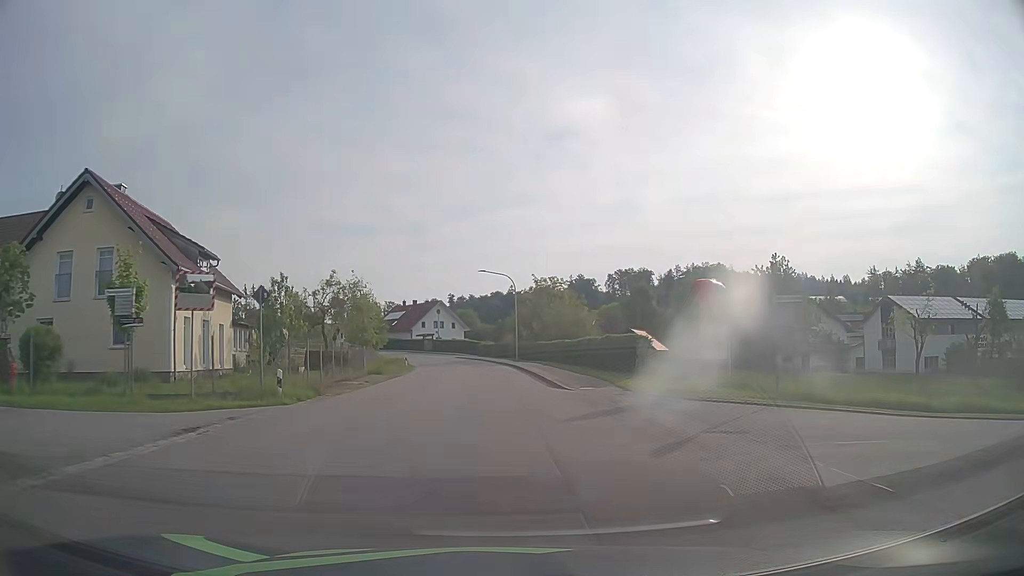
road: tertiary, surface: asphalt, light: Day
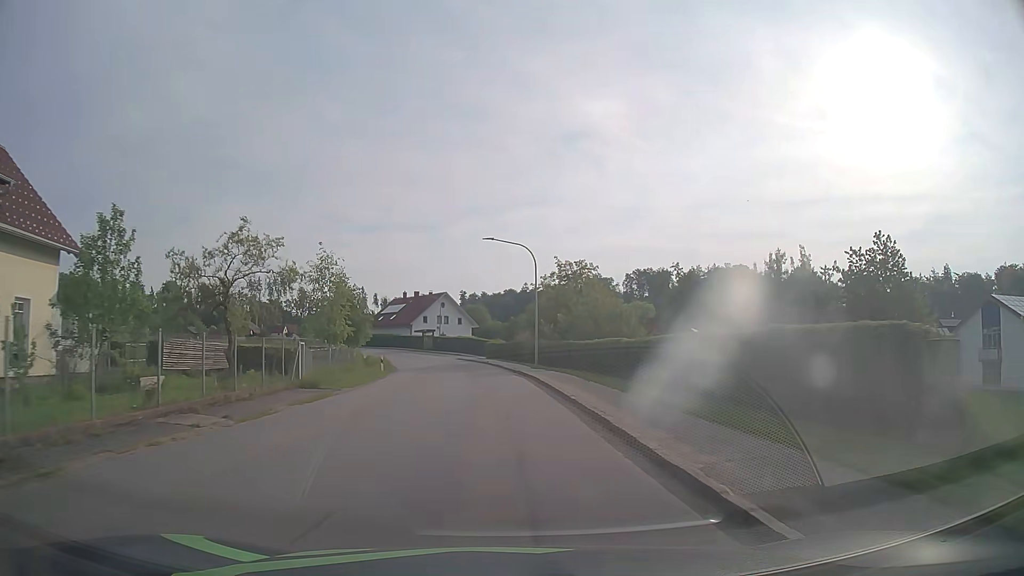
(-0.2, +16.0) m; -1°
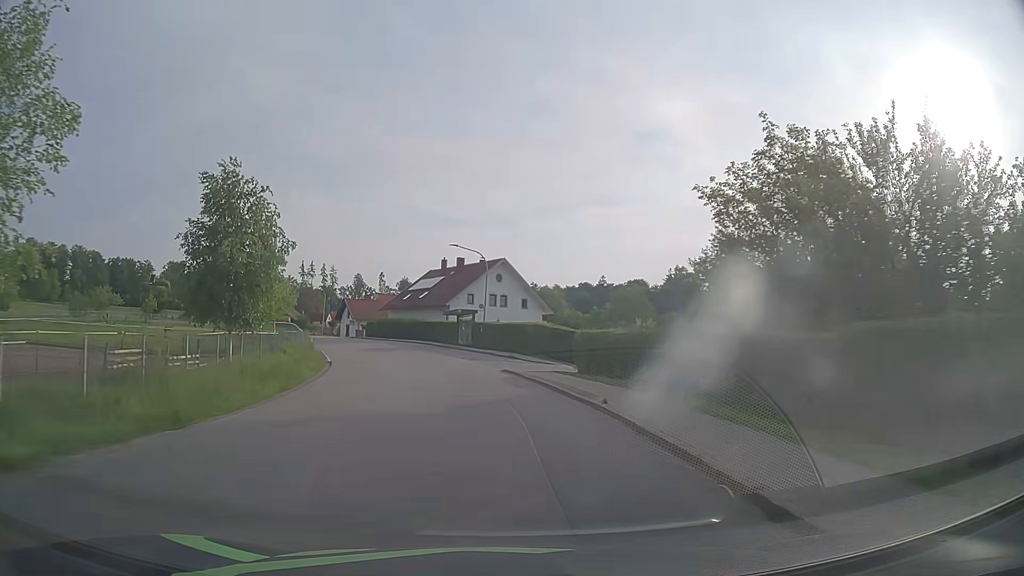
(-1.8, +39.1) m; -6°
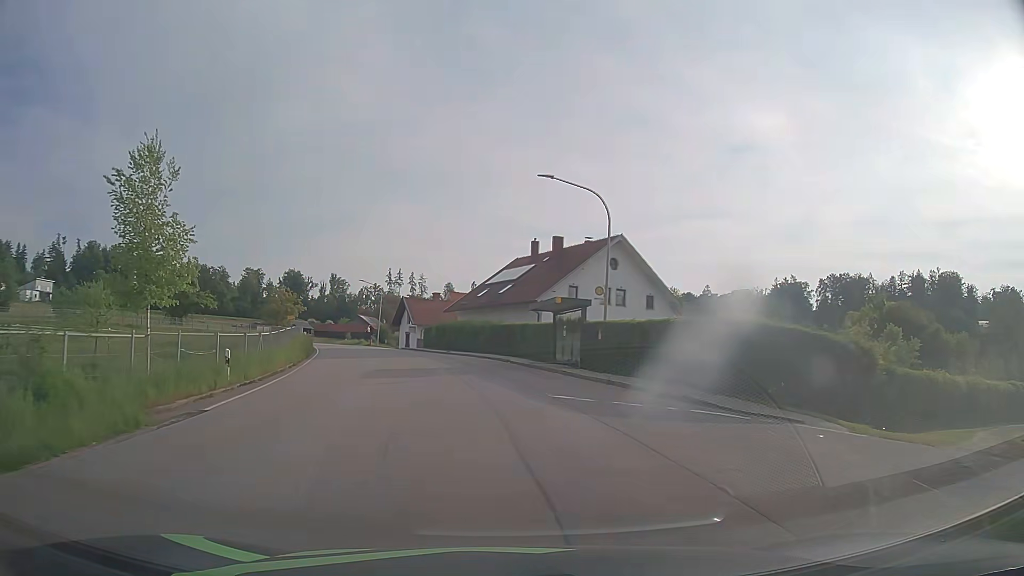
(-1.4, +23.1) m; -8°
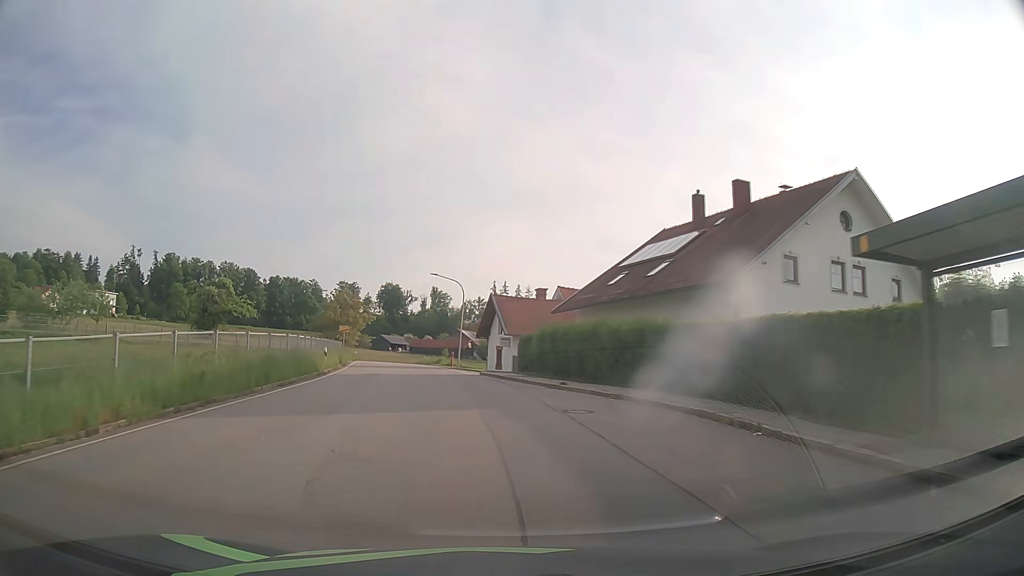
(-1.9, +22.9) m; -9°
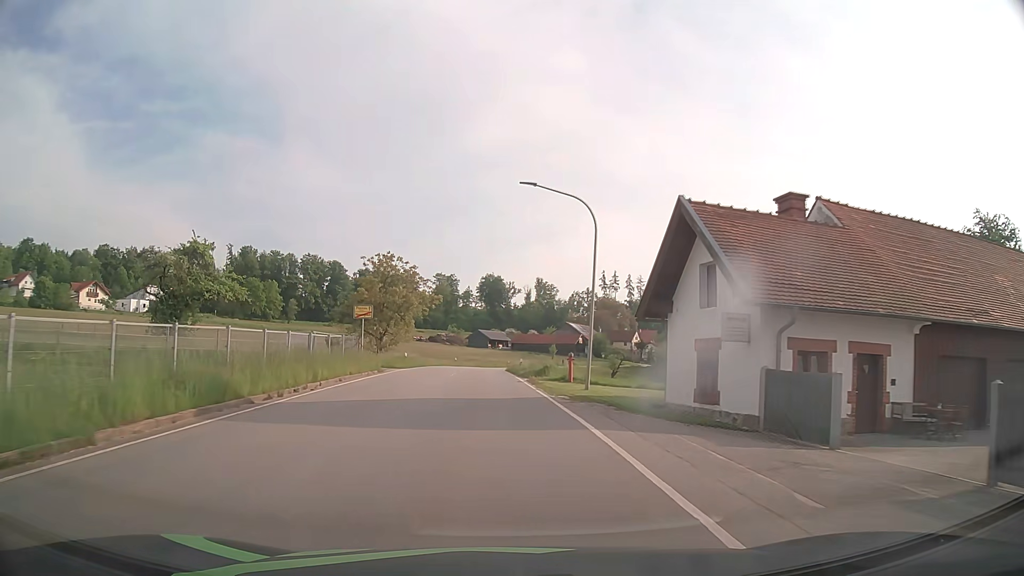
(-2.8, +30.4) m; -9°
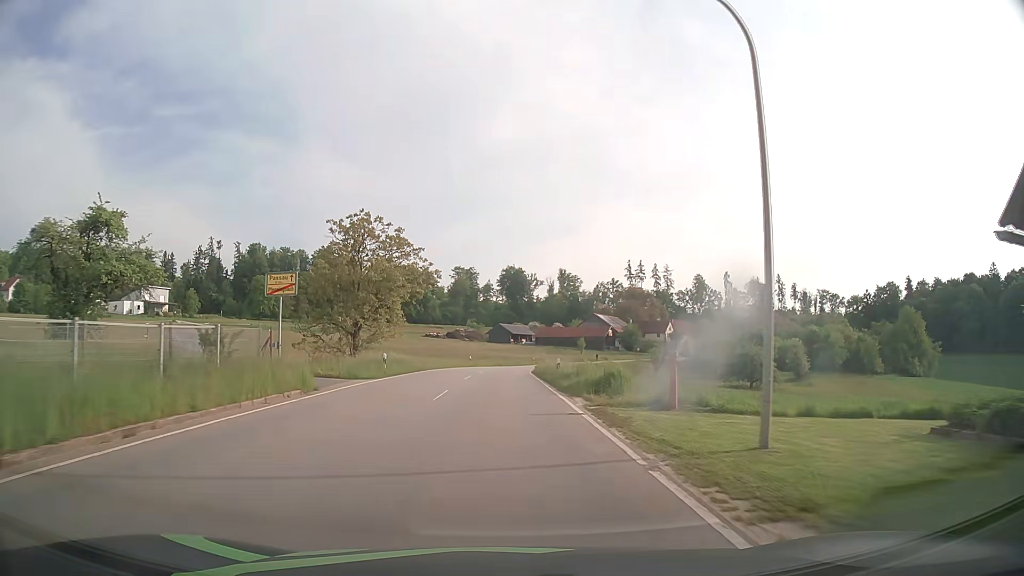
(-0.3, +15.5) m; -2°
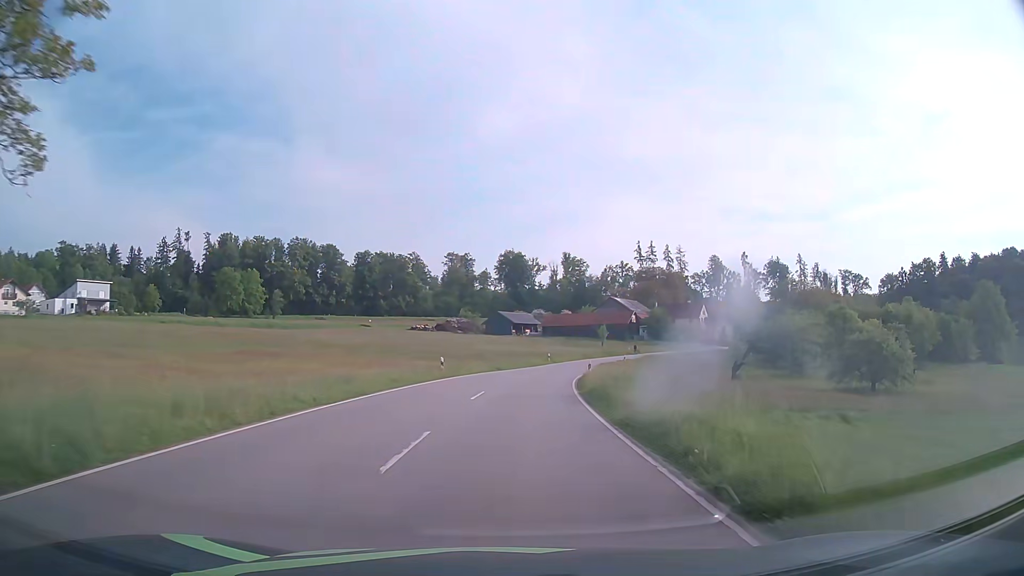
(-0.3, +33.7) m; 0°
(0, +10) (+1, +20) (+1, +30) (+3, +40) (+4, +50) (+7, +59) (+10, +69) (+13, +78) (+17, +88) (+21, +97) m
